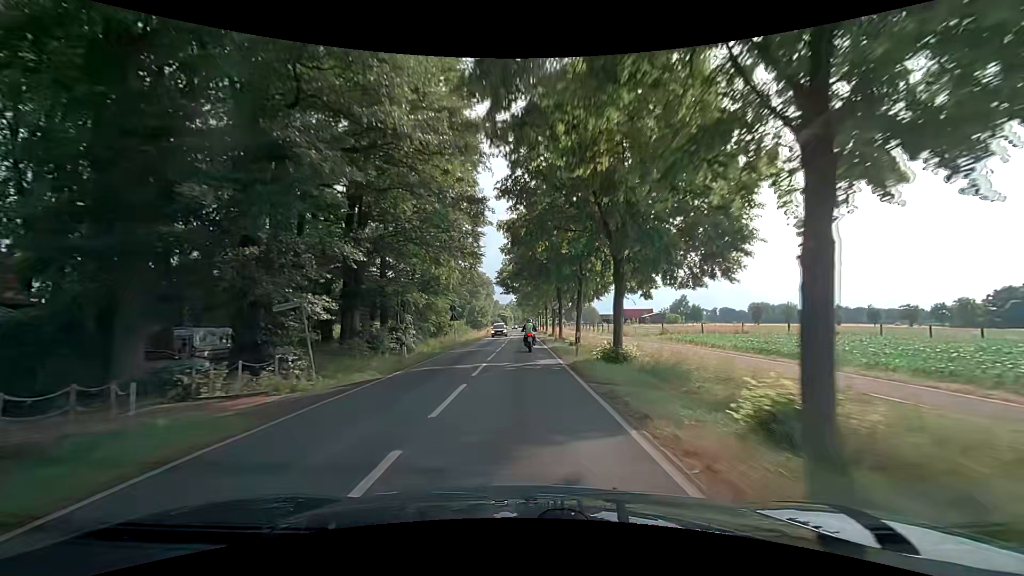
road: secondary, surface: asphalt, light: Day
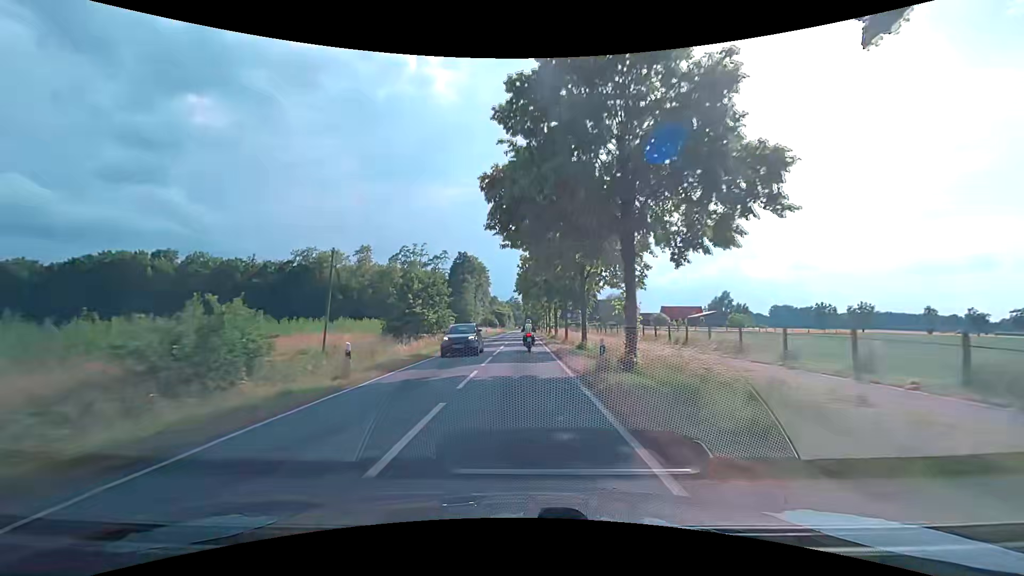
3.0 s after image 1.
(-0.3, +57.0) m; -1°
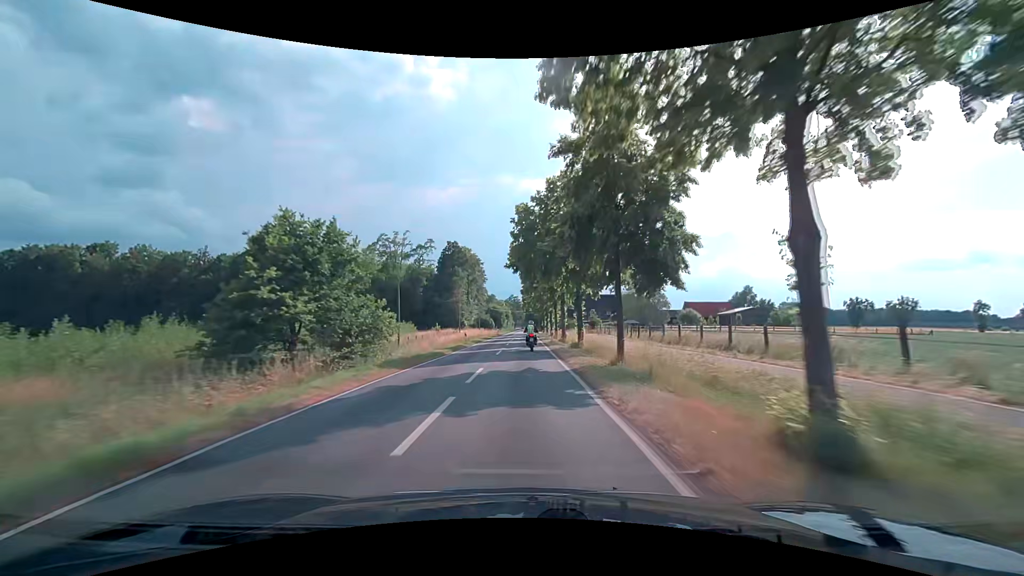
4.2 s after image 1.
(0.0, +23.4) m; 0°
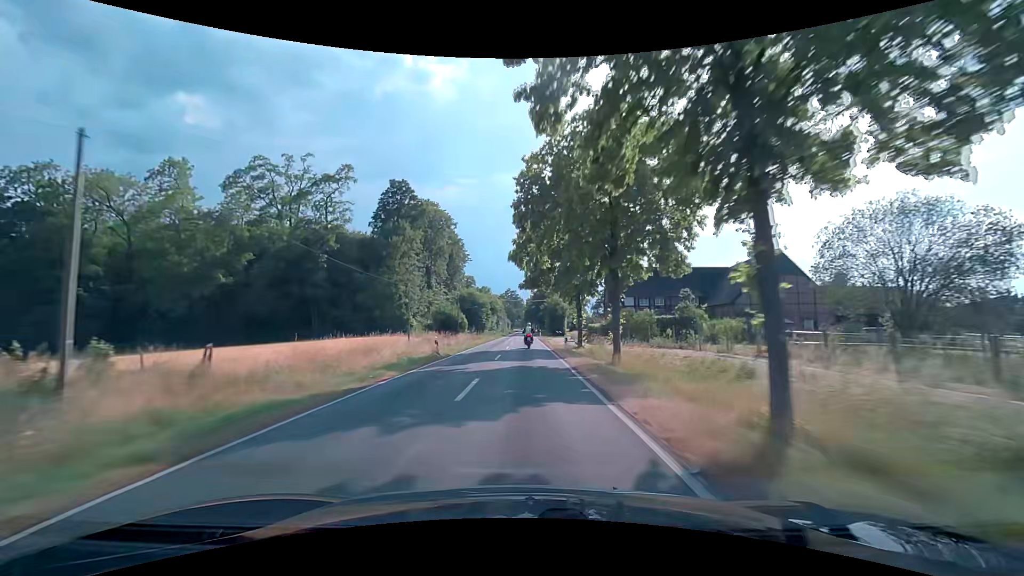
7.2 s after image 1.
(0.0, +62.9) m; 0°
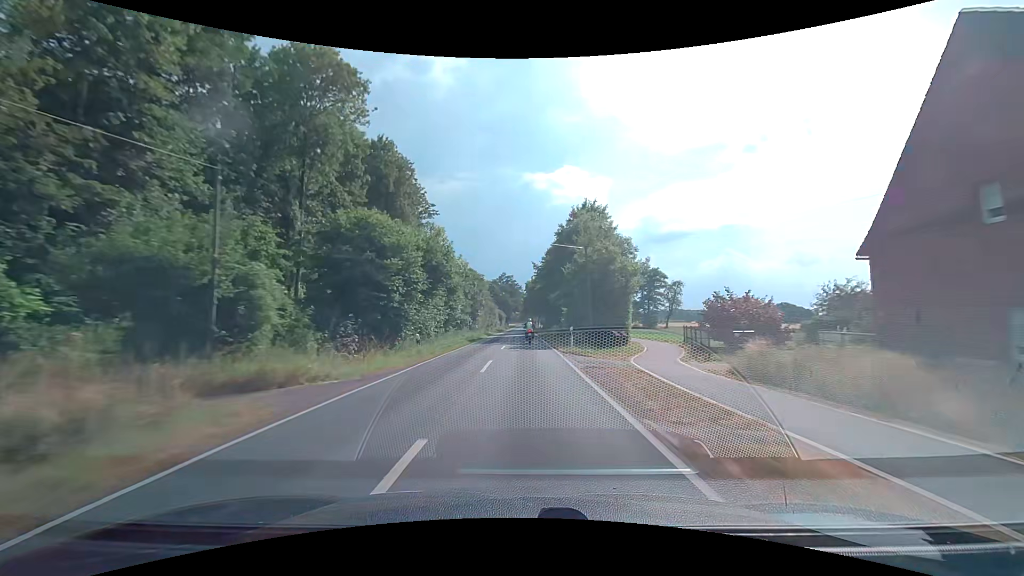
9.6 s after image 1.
(0.0, +55.4) m; 0°
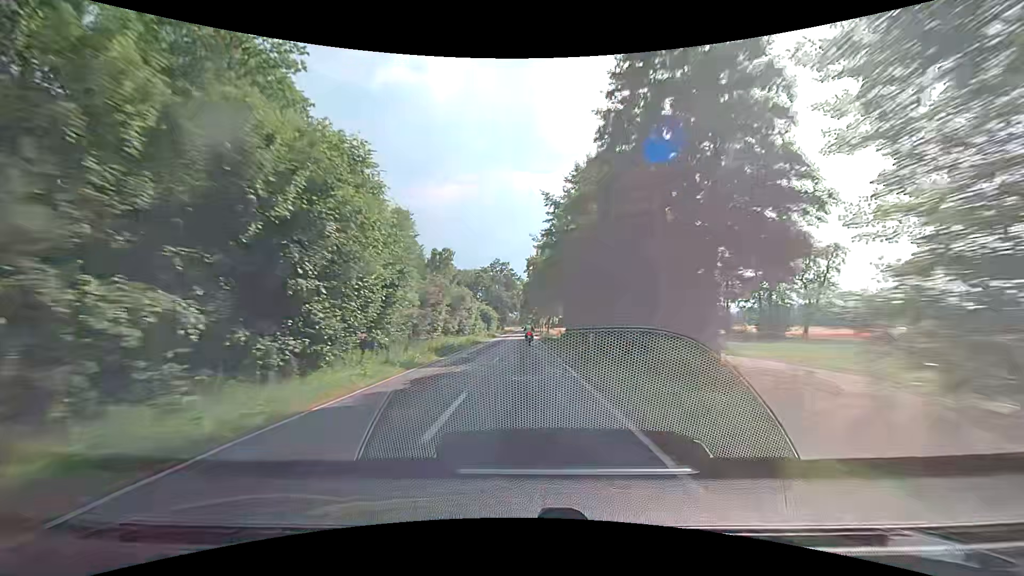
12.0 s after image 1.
(-0.1, +56.0) m; -1°
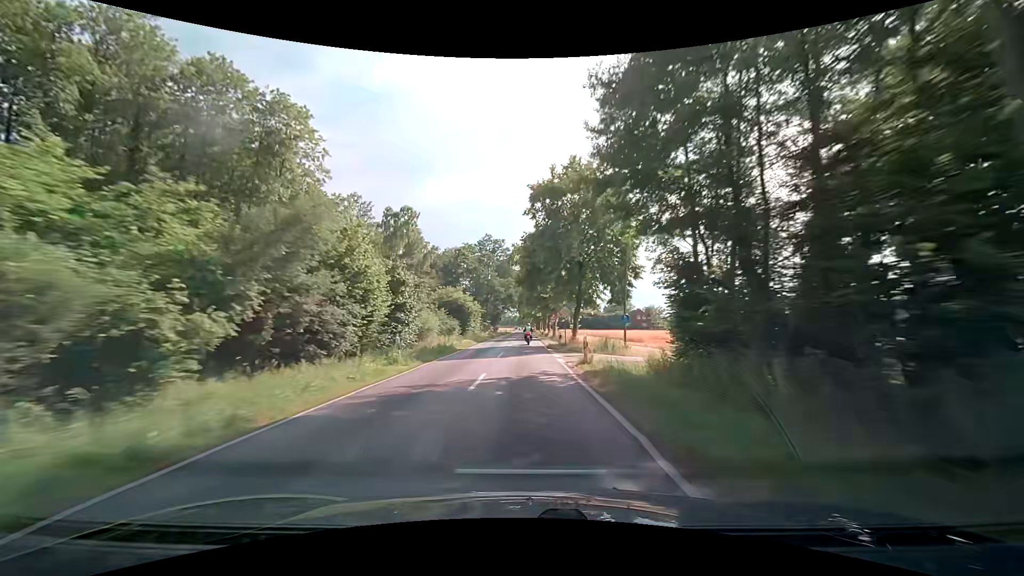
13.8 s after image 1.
(+0.7, +43.4) m; +1°
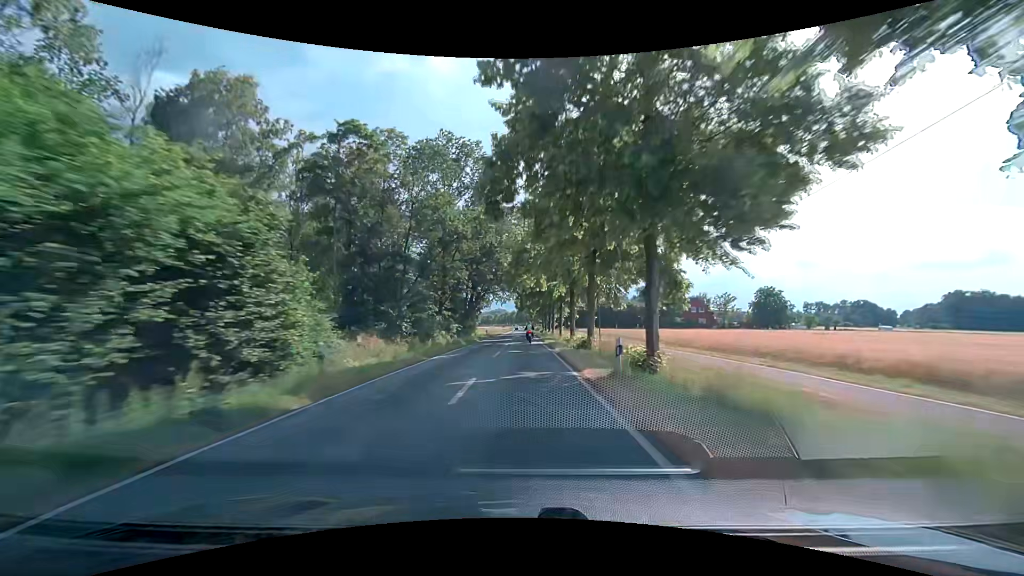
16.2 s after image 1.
(+0.4, +62.7) m; 0°
(0, +10) (0, +20) (0, +30) (0, +40) (0, +50) (0, +60) (0, +70) (0, +80) (0, +90) (0, +100) m
